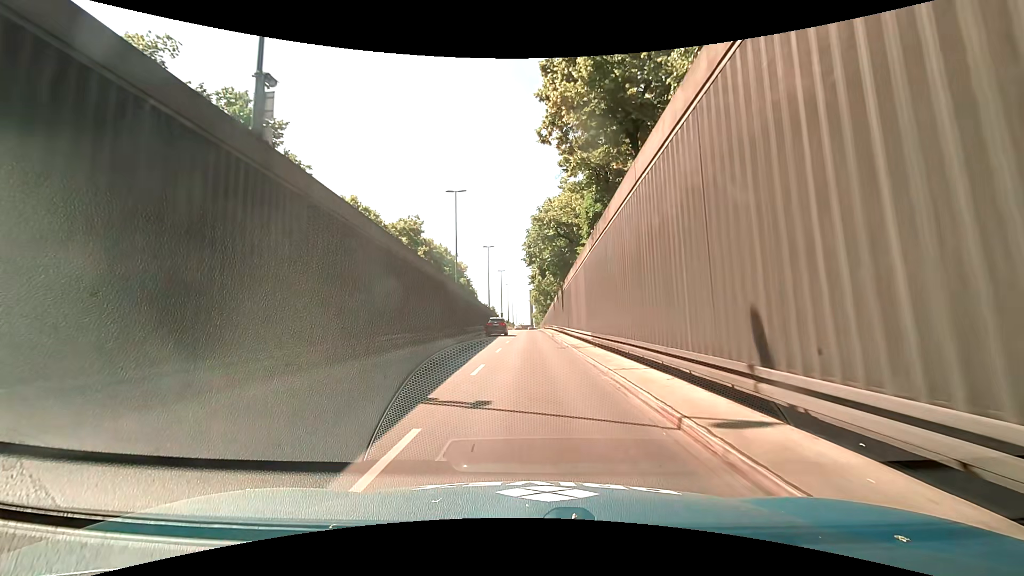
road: trunk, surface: asphalt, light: Day
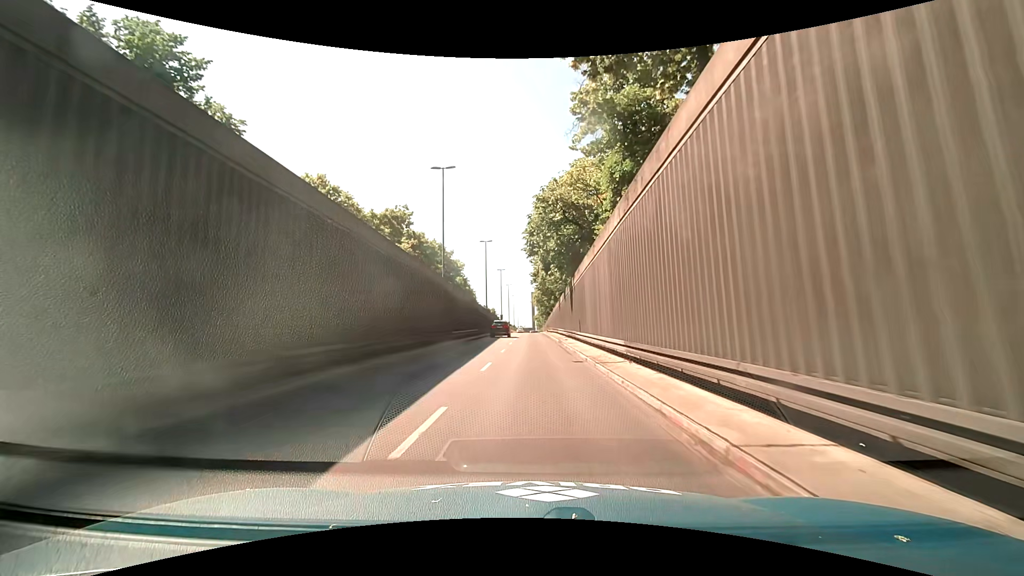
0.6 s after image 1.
(+0.1, +7.3) m; +2°
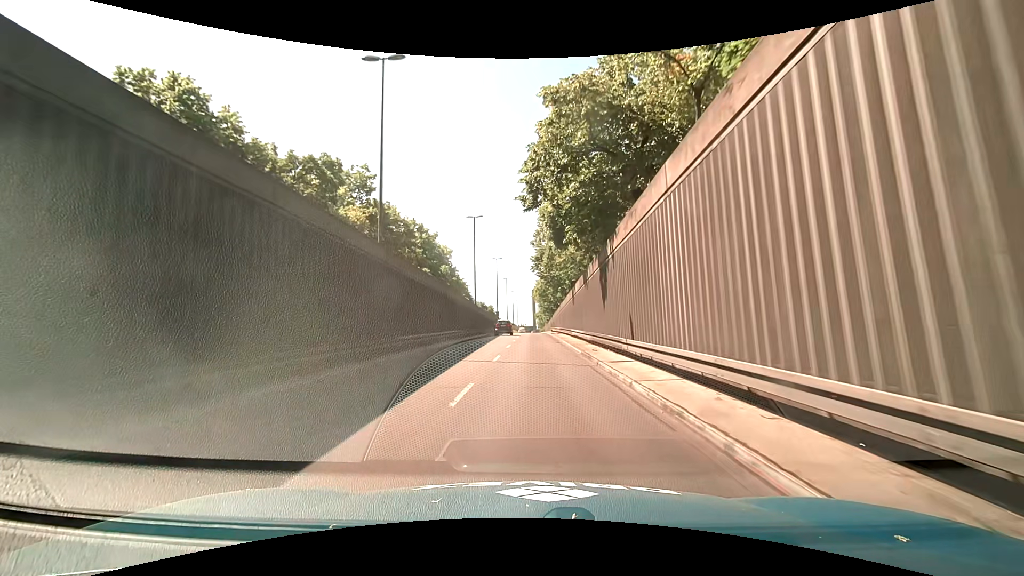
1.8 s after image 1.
(-0.2, +15.1) m; -1°
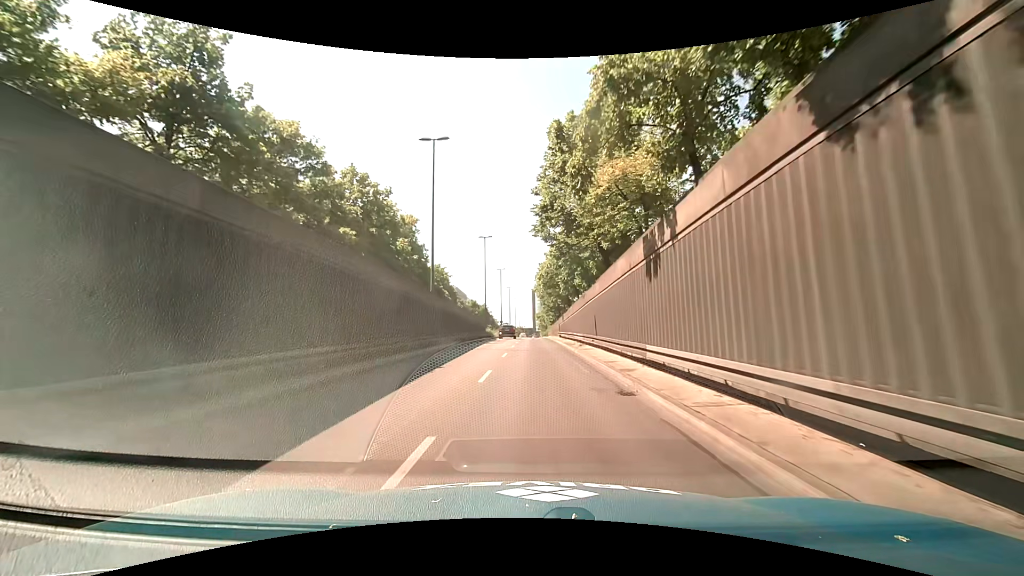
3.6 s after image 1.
(-0.1, +23.0) m; 0°
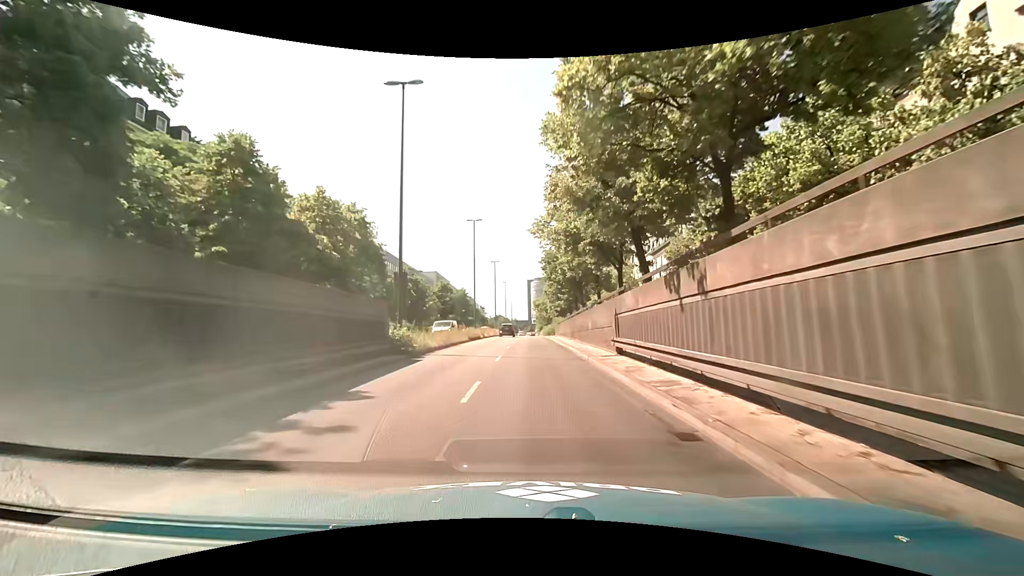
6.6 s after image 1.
(-0.2, +39.1) m; 0°
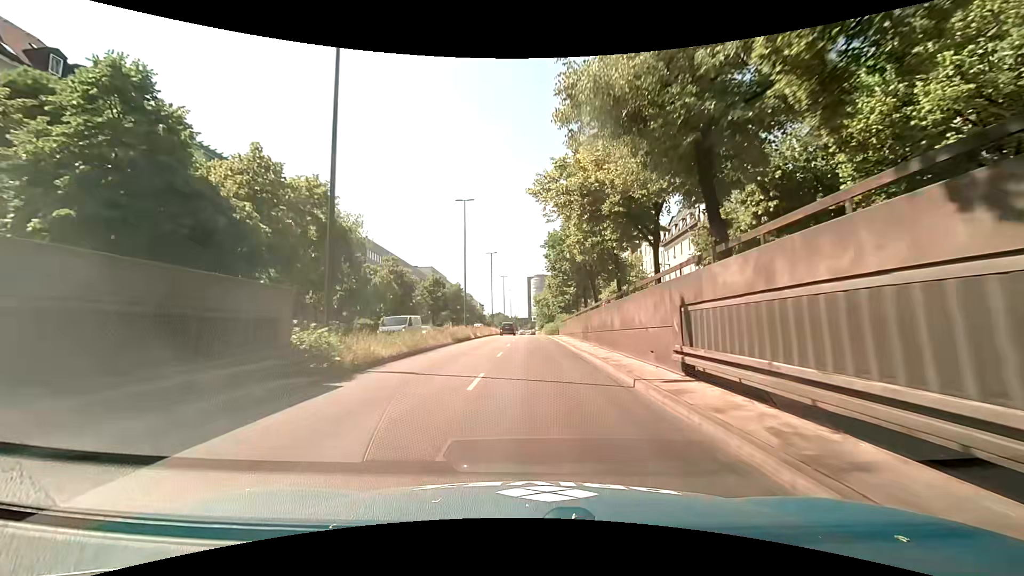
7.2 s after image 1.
(+0.1, +7.8) m; 0°
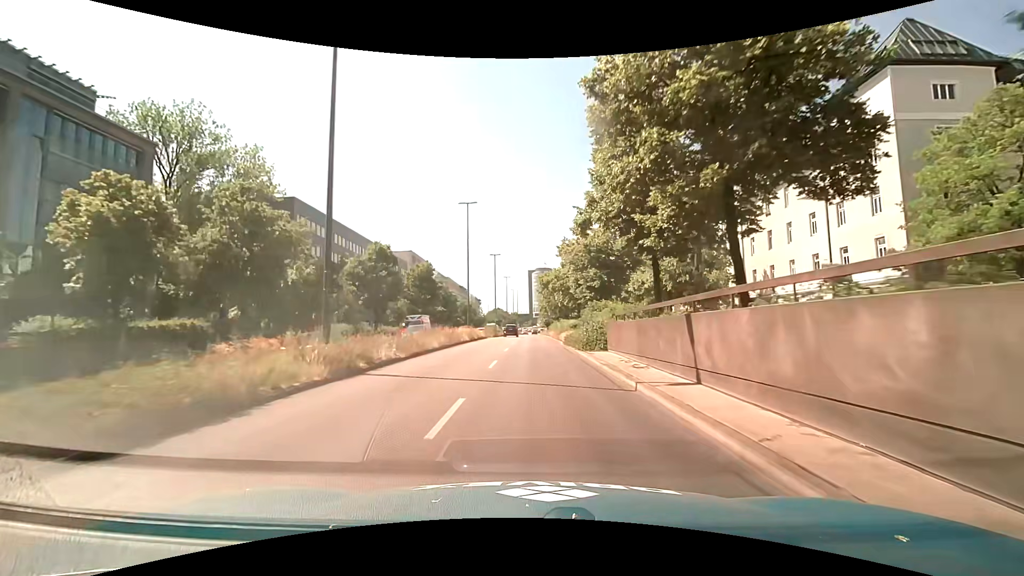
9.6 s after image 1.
(0.0, +30.9) m; 0°
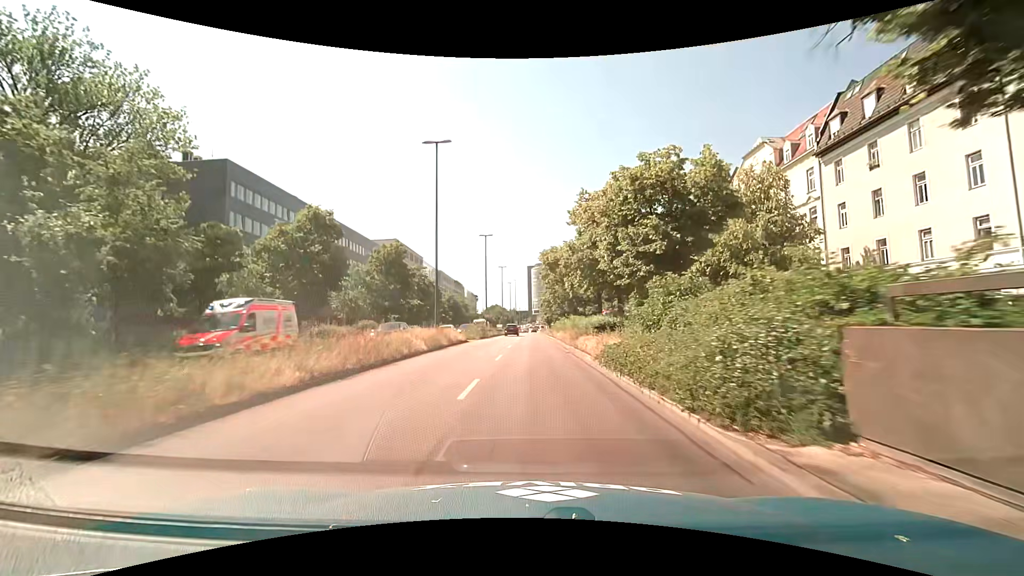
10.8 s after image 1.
(-0.1, +15.2) m; -1°
(0, +10) (0, +20) (0, +30) (0, +40) (0, +50) (+1, +60) (+1, +70) (+1, +80) (+1, +90) (+1, +100) m
